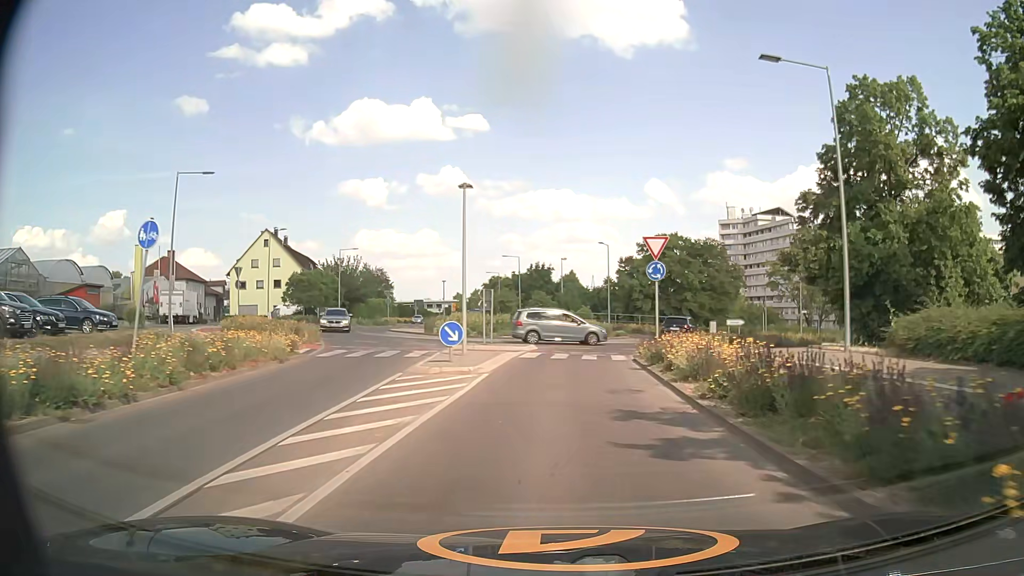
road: secondary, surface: asphalt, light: Day
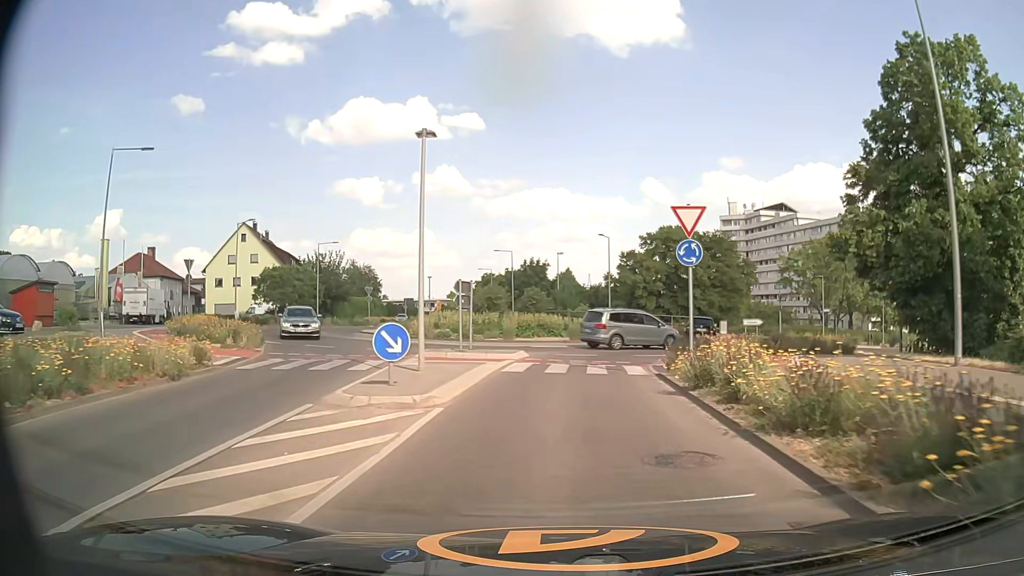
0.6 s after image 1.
(0.0, +5.7) m; 0°
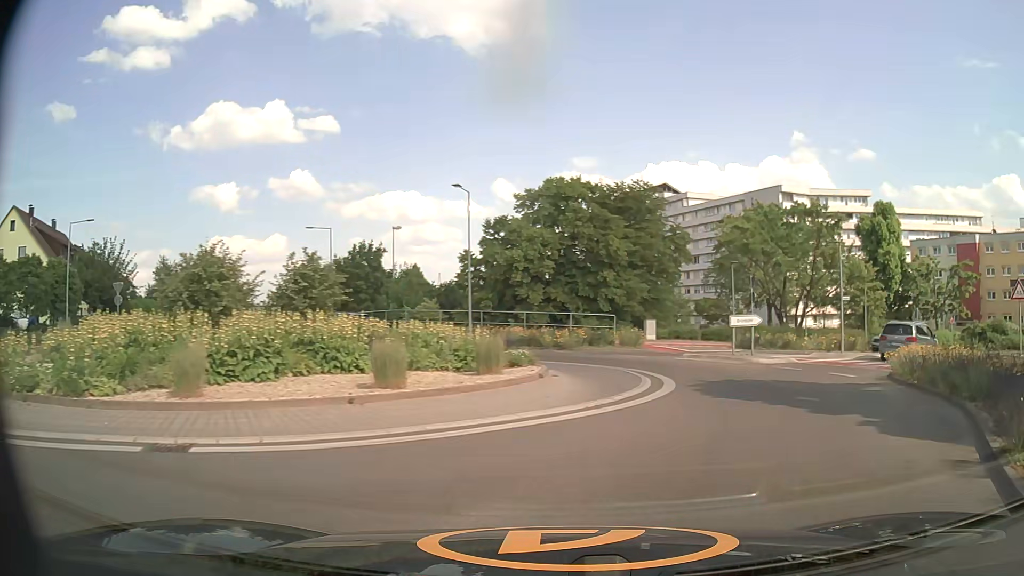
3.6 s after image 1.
(+0.9, +22.4) m; +12°
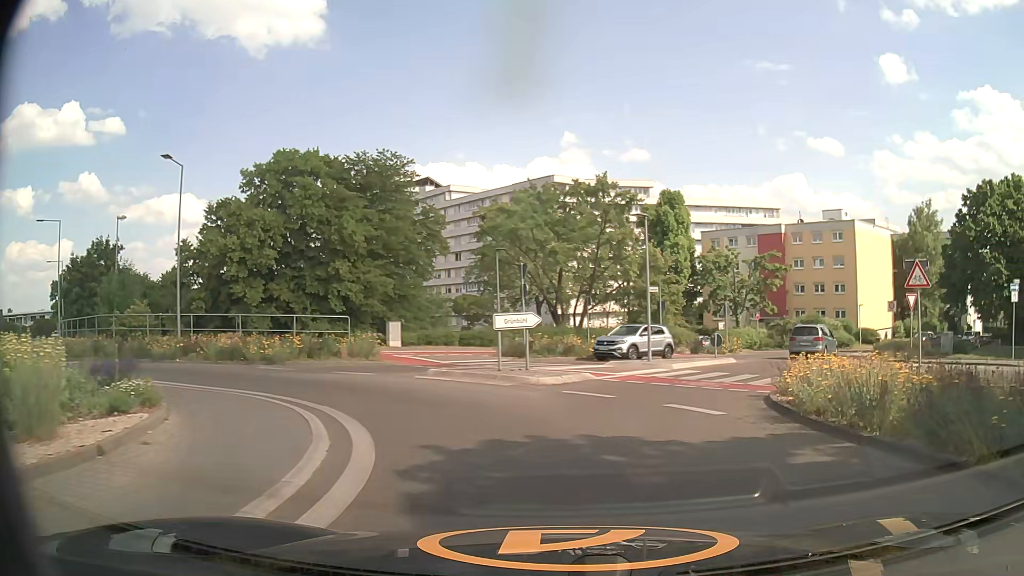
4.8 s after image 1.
(+1.5, +7.7) m; +20°
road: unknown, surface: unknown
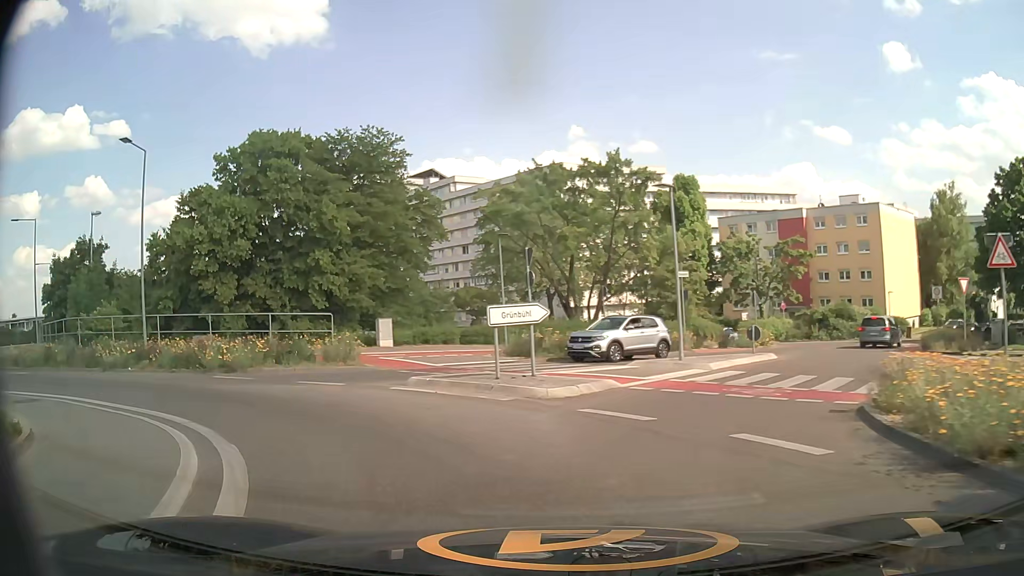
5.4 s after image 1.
(+0.1, +3.8) m; -1°
(-3, +9) (-11, +15) (-21, +17) (-30, +21) (-37, +28) (-44, +35) (-51, +42) (-57, +50) (-63, +59) (-68, +67) m
